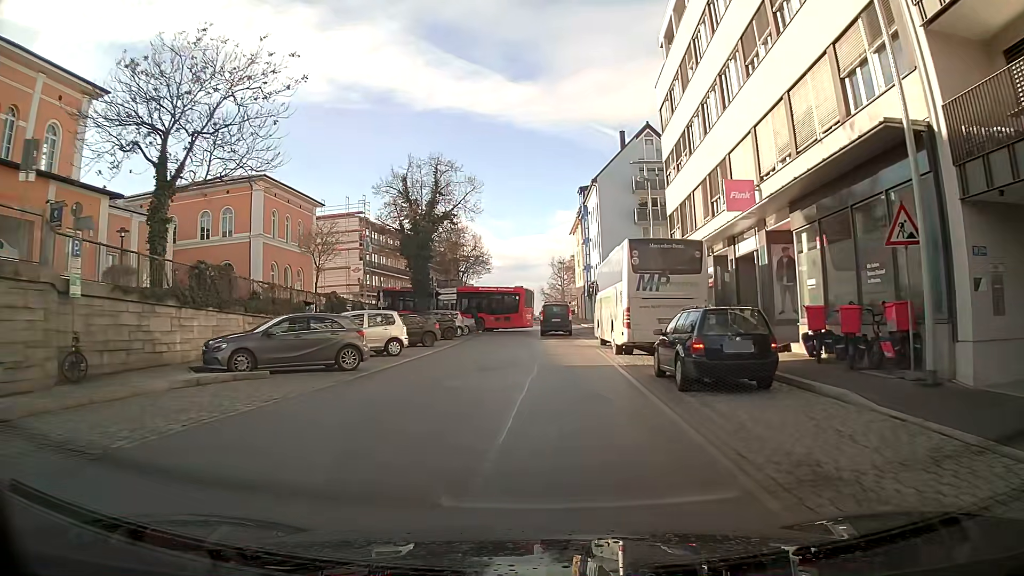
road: residential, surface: asphalt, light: Day
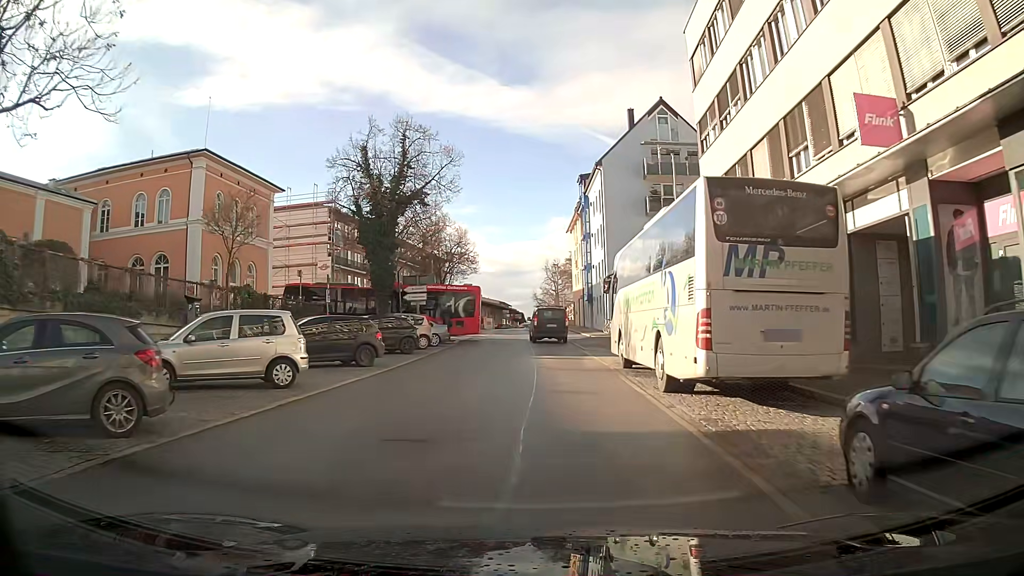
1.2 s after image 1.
(0.0, +9.6) m; -1°
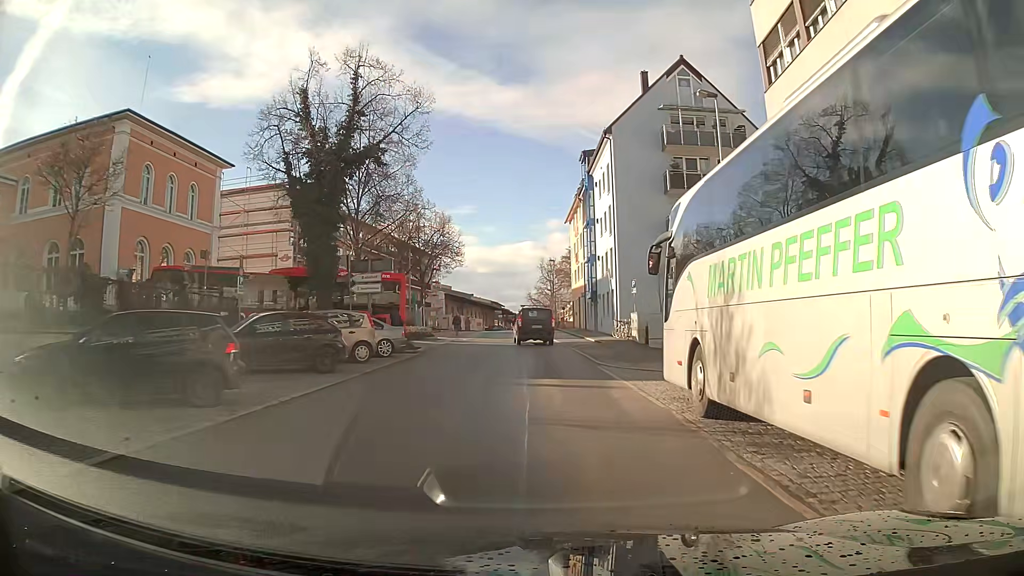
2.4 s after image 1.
(-0.1, +9.5) m; 0°
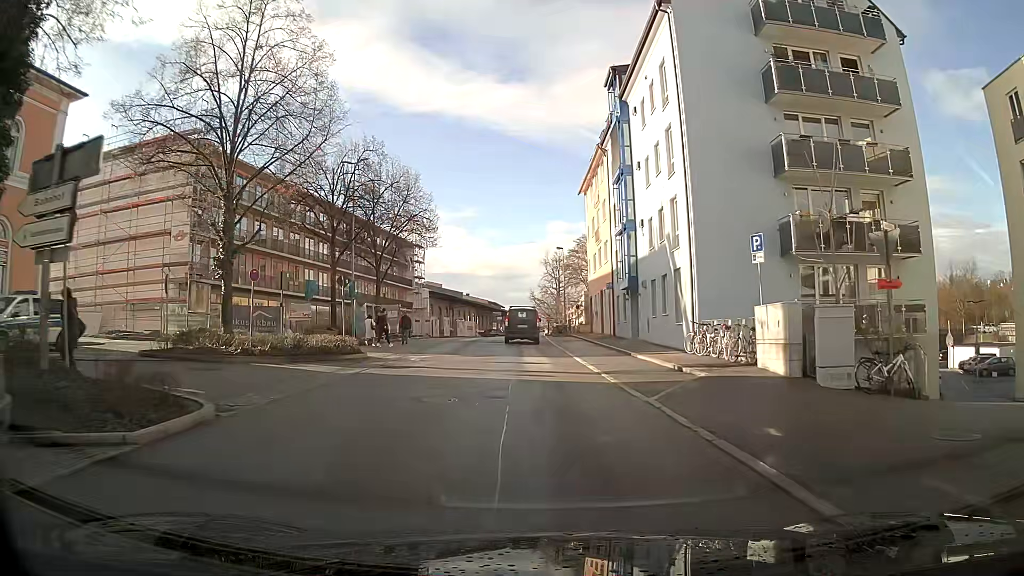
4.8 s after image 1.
(+0.2, +18.9) m; +1°
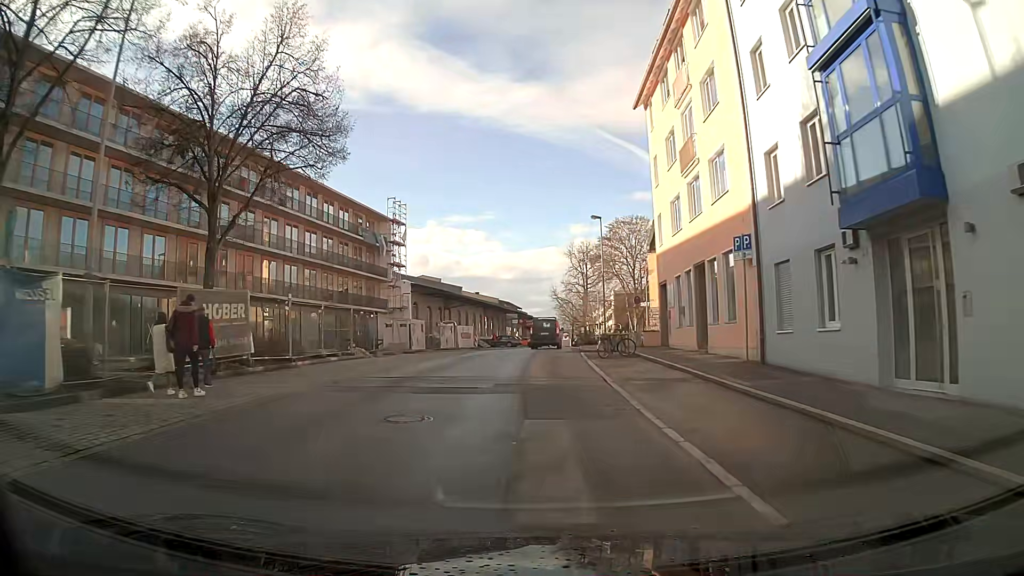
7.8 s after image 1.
(-0.6, +25.2) m; -2°
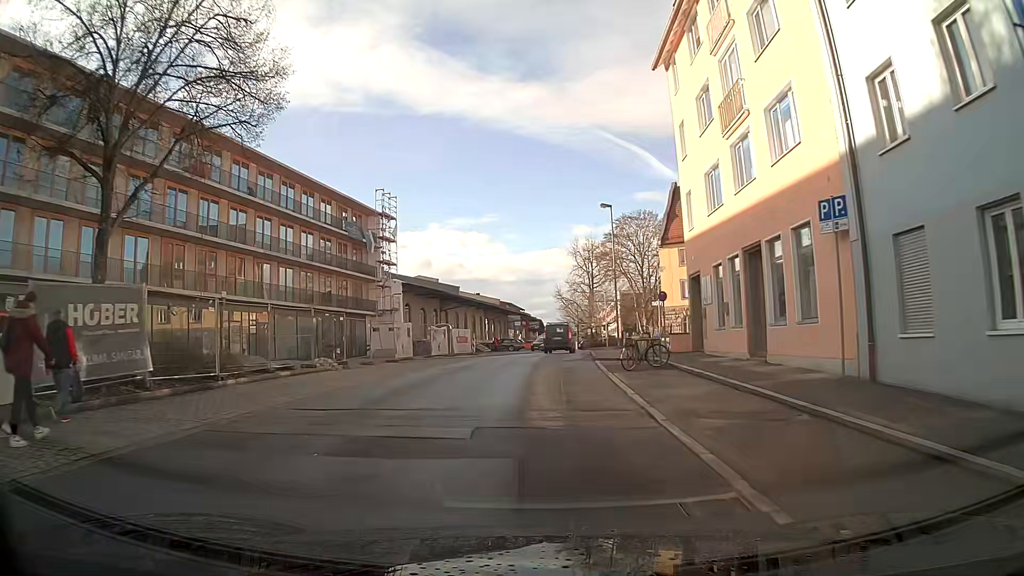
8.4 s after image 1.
(0.0, +5.7) m; 0°
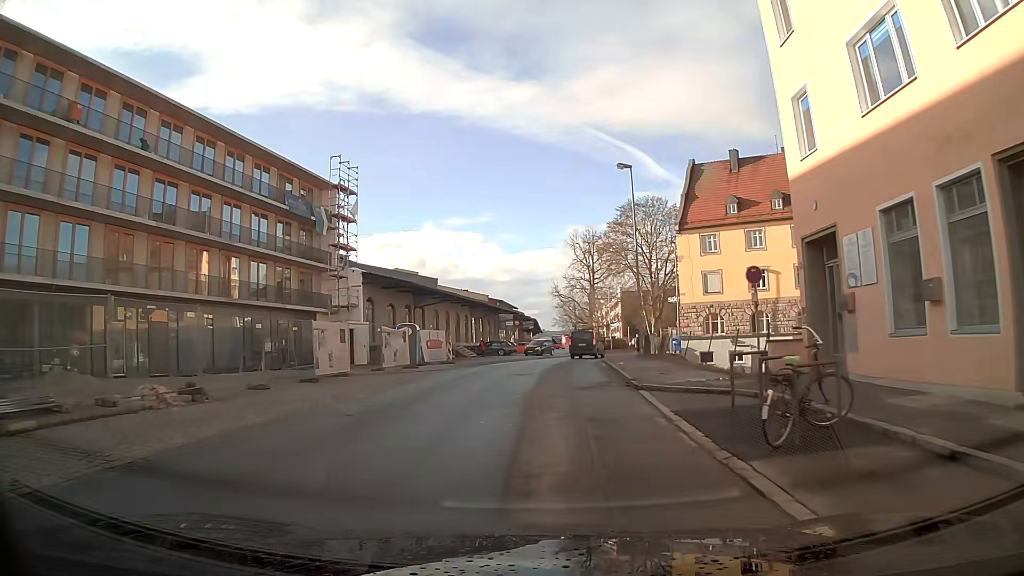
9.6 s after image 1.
(0.0, +11.9) m; 0°
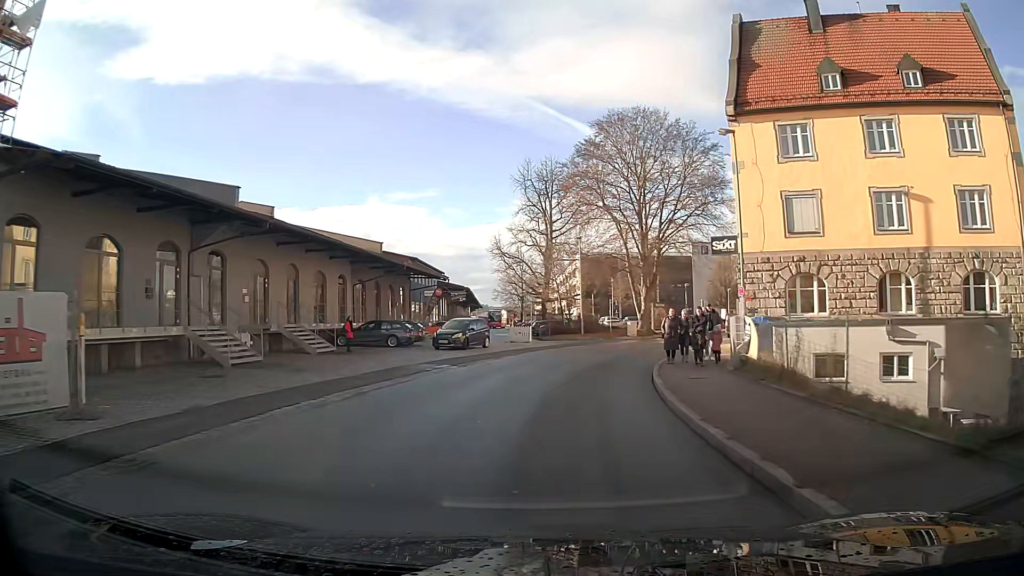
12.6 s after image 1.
(+1.2, +31.2) m; +5°
(0, +10) (+2, +20) (+5, +29) (+10, +38) (+14, +47) (+19, +56) (+24, +65) (+30, +73) (+37, +79) (+47, +82) m
